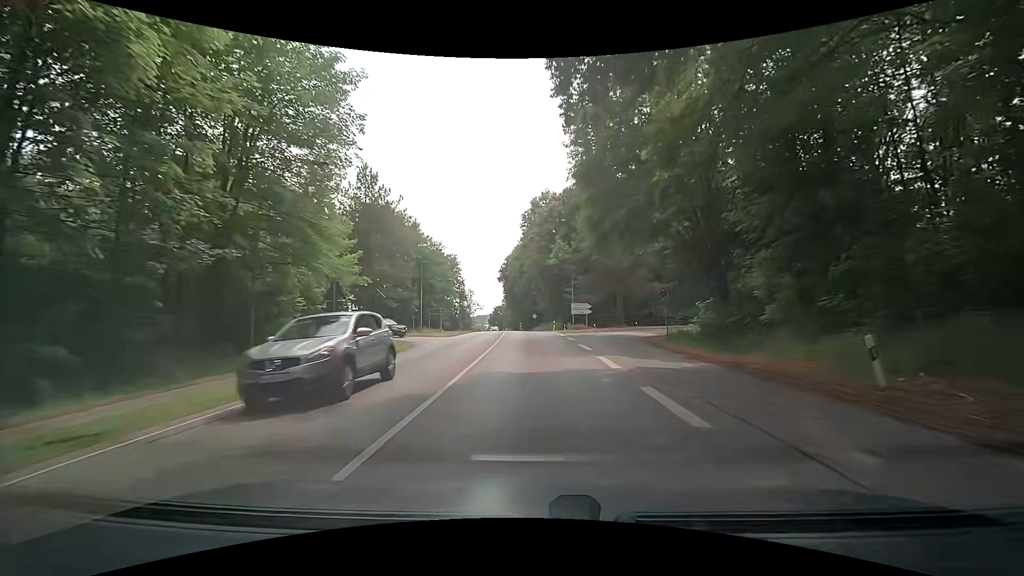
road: secondary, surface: asphalt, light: Day
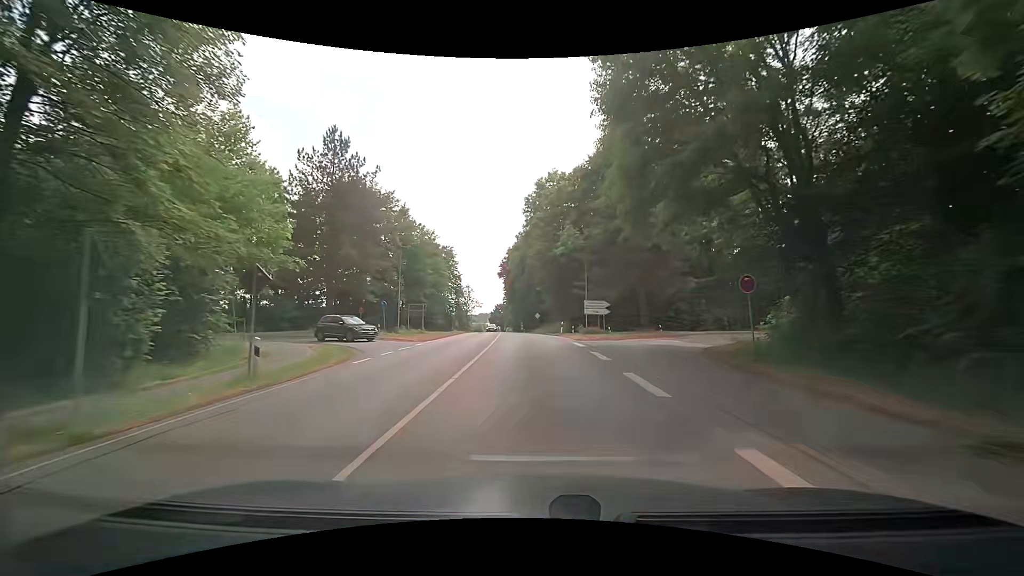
(-0.1, +10.1) m; -1°
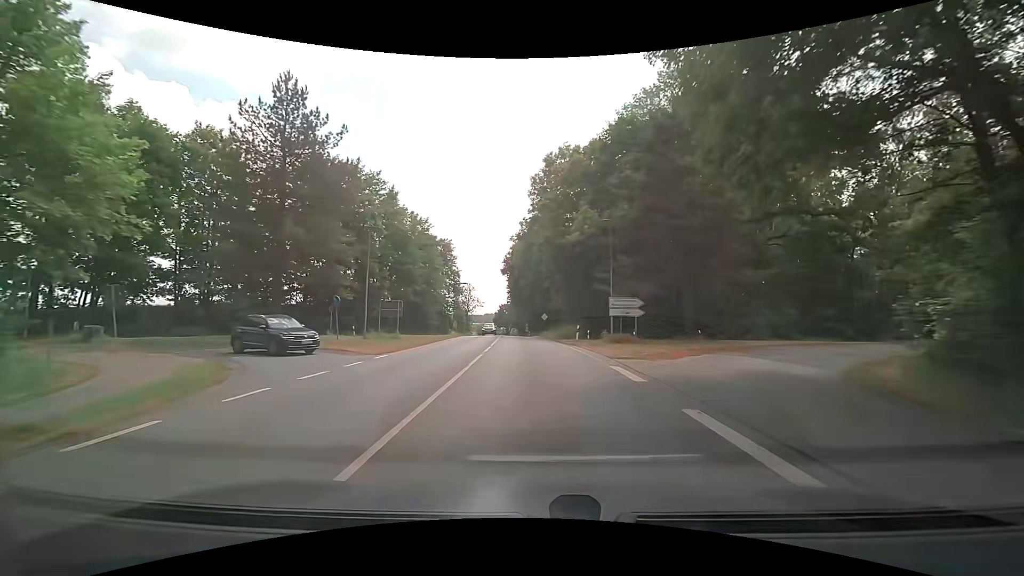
(-0.1, +10.1) m; 0°
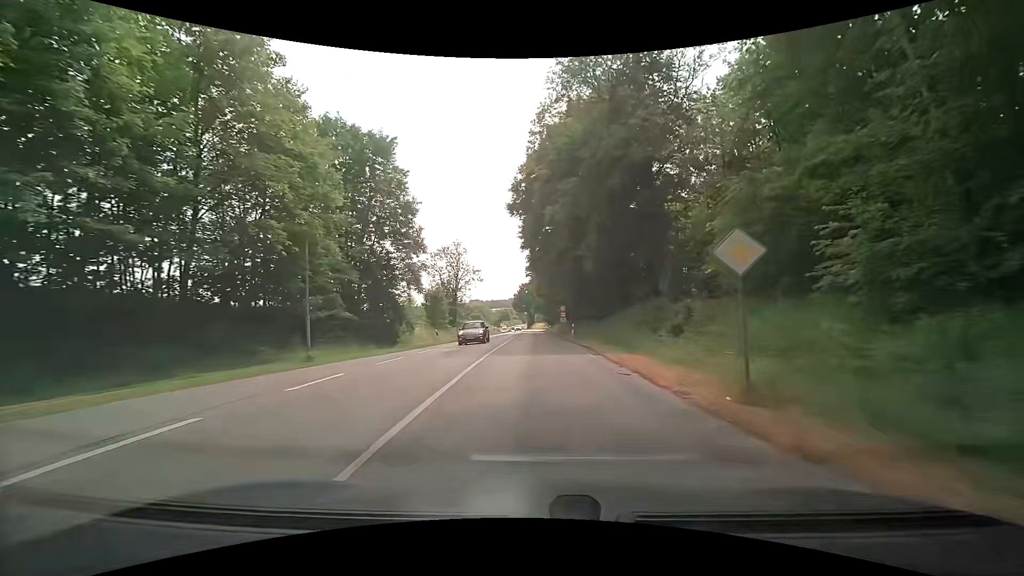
(-2.0, +50.8) m; -4°
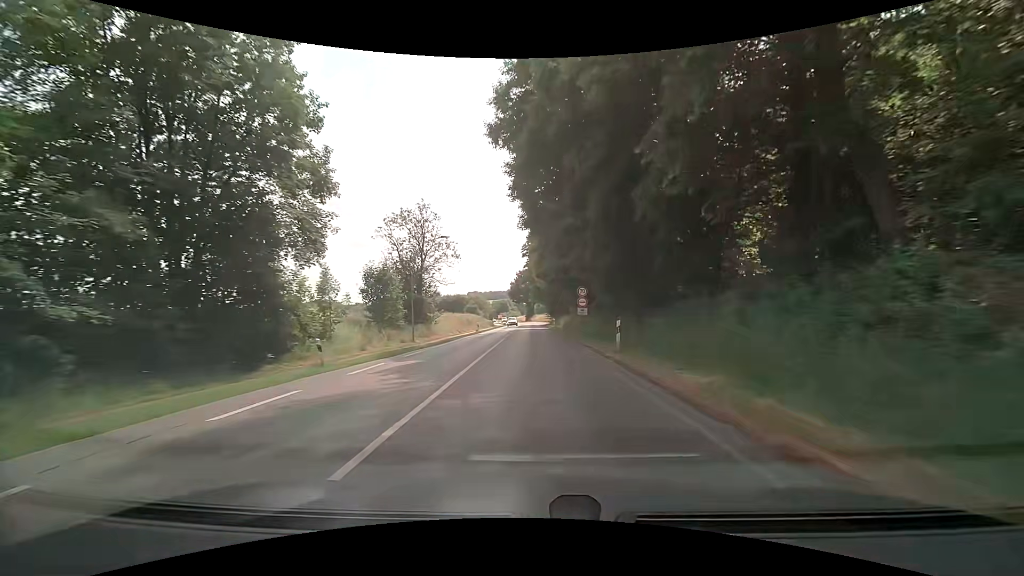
(+0.3, +20.9) m; +1°
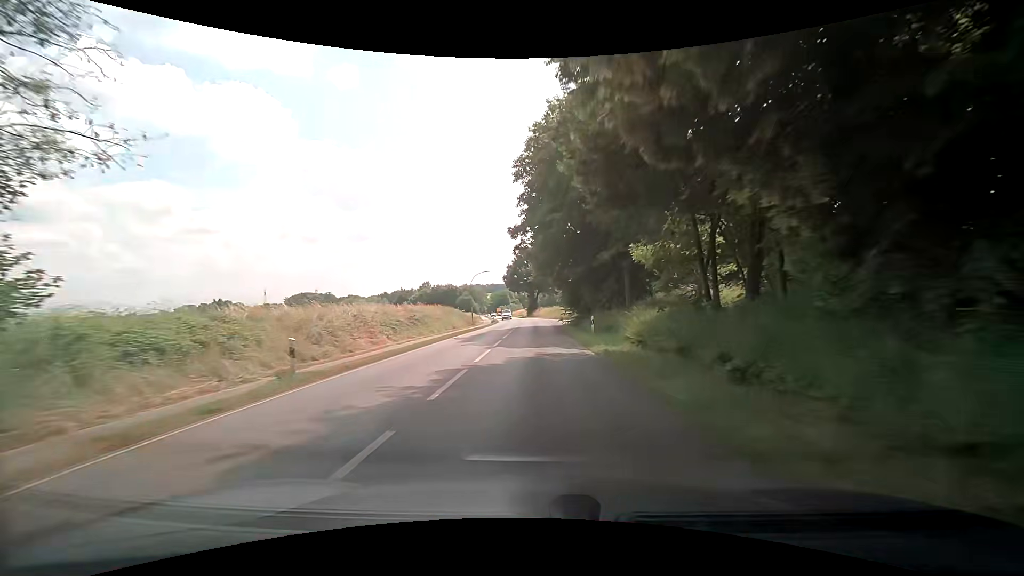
(-0.2, +42.5) m; 0°
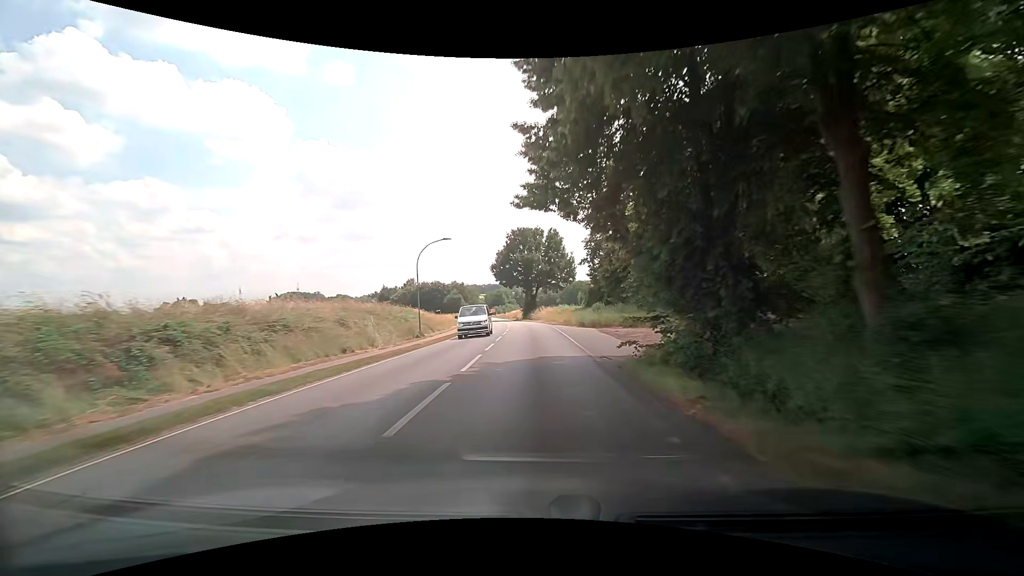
(0.0, +32.3) m; 0°
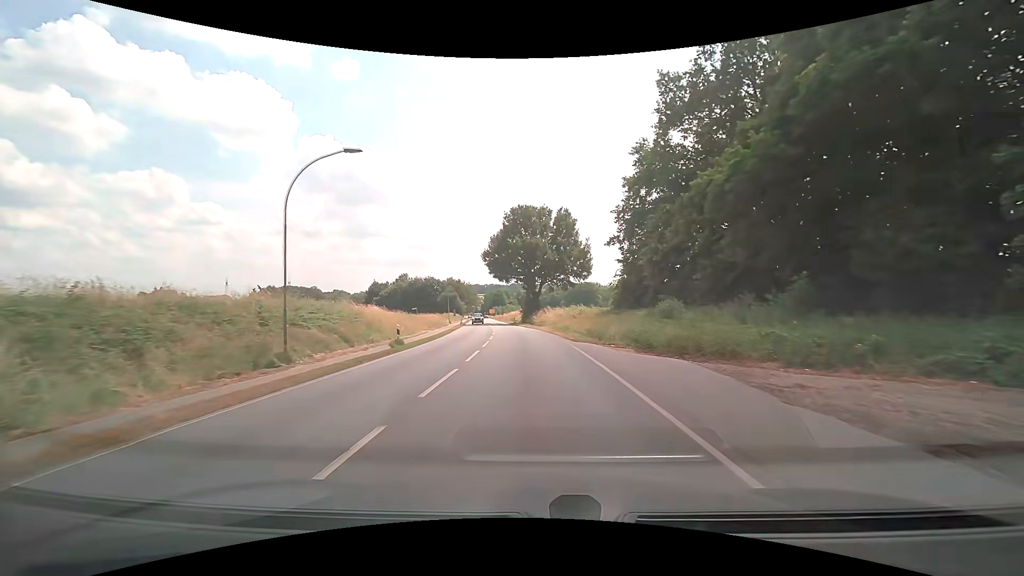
(+0.1, +21.5) m; 0°
(0, +10) (0, +20) (-1, +30) (-1, +40) (-2, +50) (-3, +60) (-4, +70) (-5, +80) (-6, +90) (-7, +100) m
